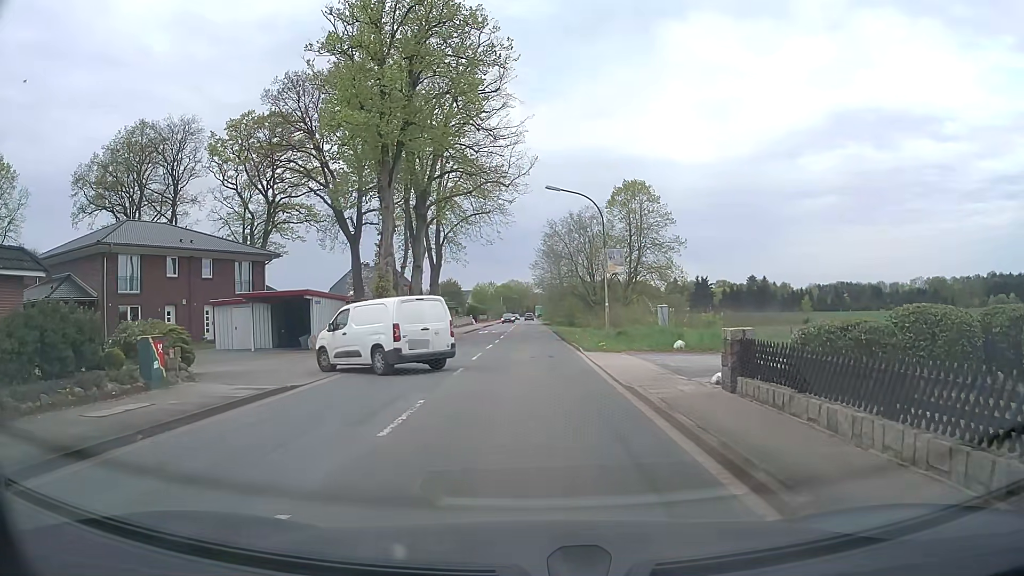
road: tertiary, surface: asphalt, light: Day
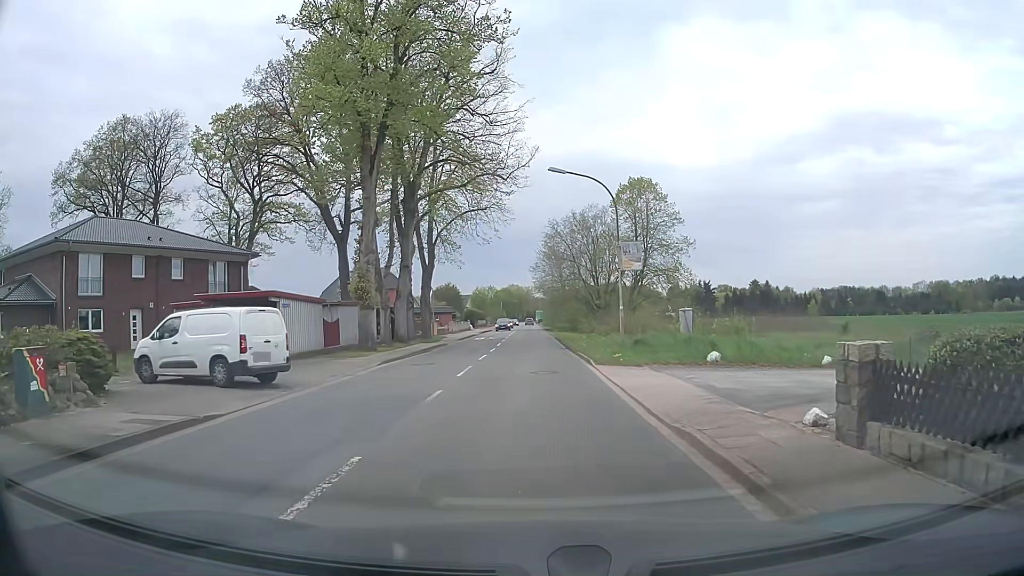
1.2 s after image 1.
(0.0, +4.1) m; 0°
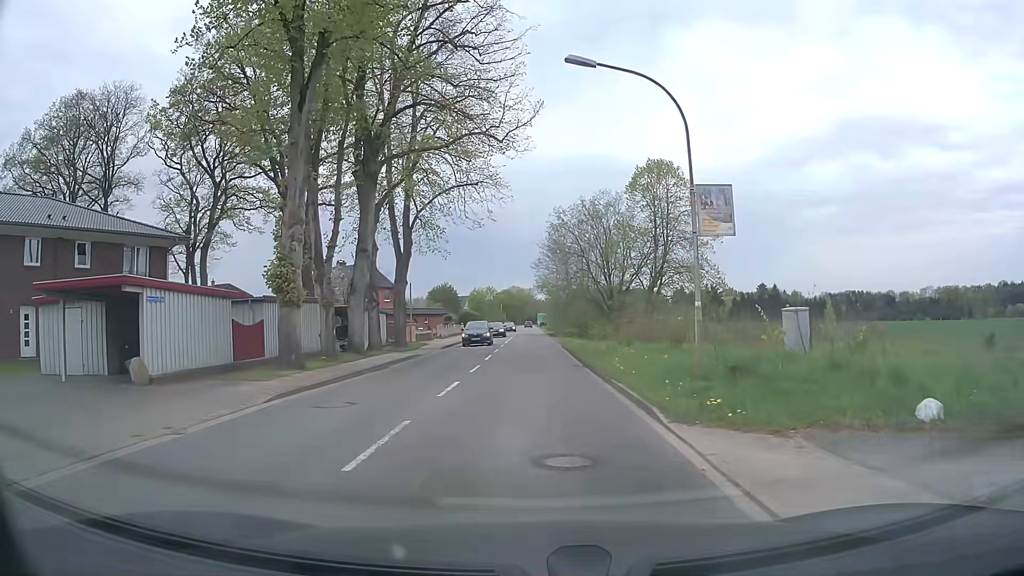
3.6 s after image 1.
(-0.1, +10.0) m; 0°
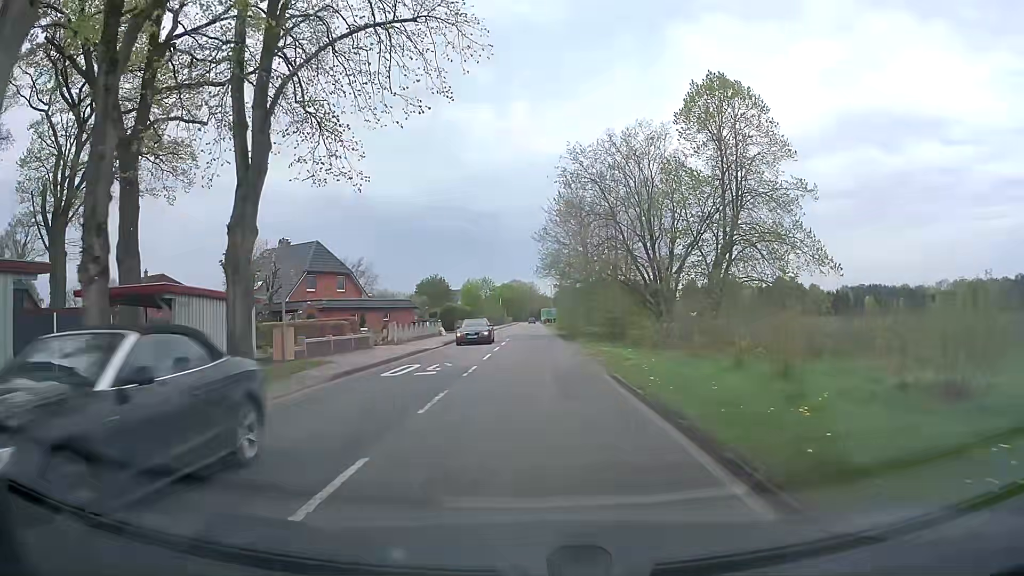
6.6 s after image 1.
(-0.1, +21.9) m; 0°
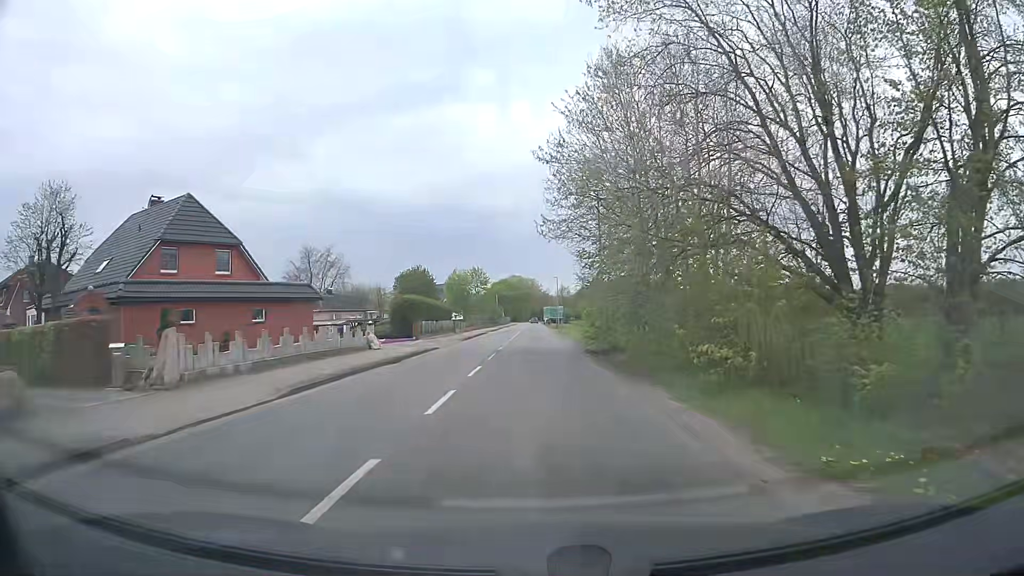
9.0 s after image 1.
(0.0, +25.1) m; +1°
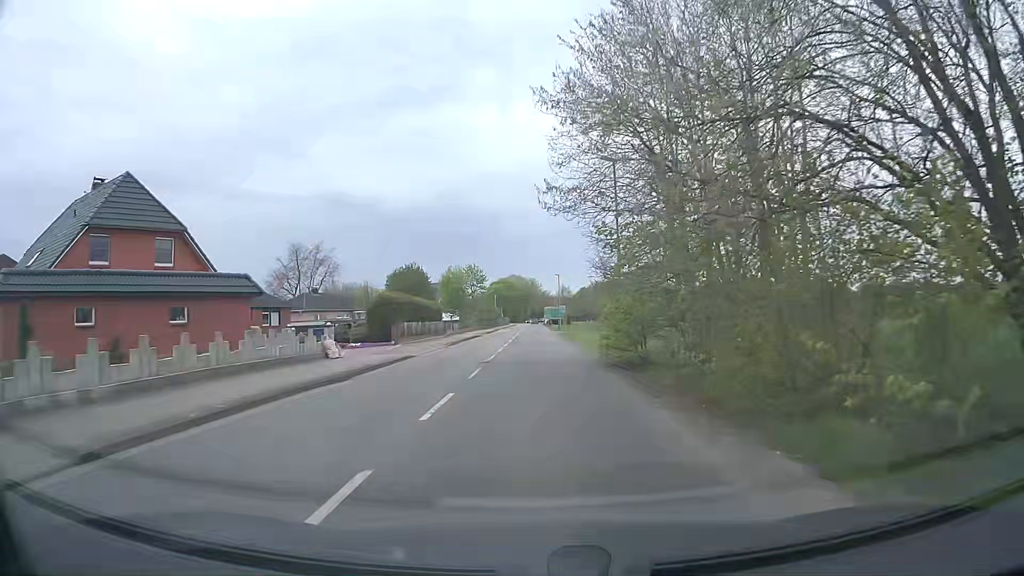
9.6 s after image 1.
(-0.1, +6.7) m; -1°
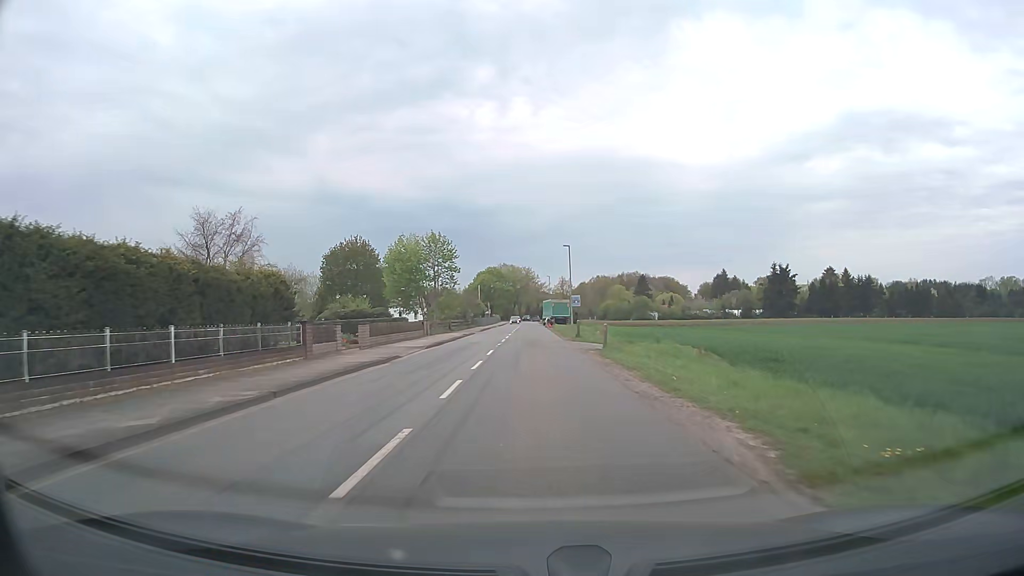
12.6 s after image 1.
(+0.4, +35.1) m; +1°
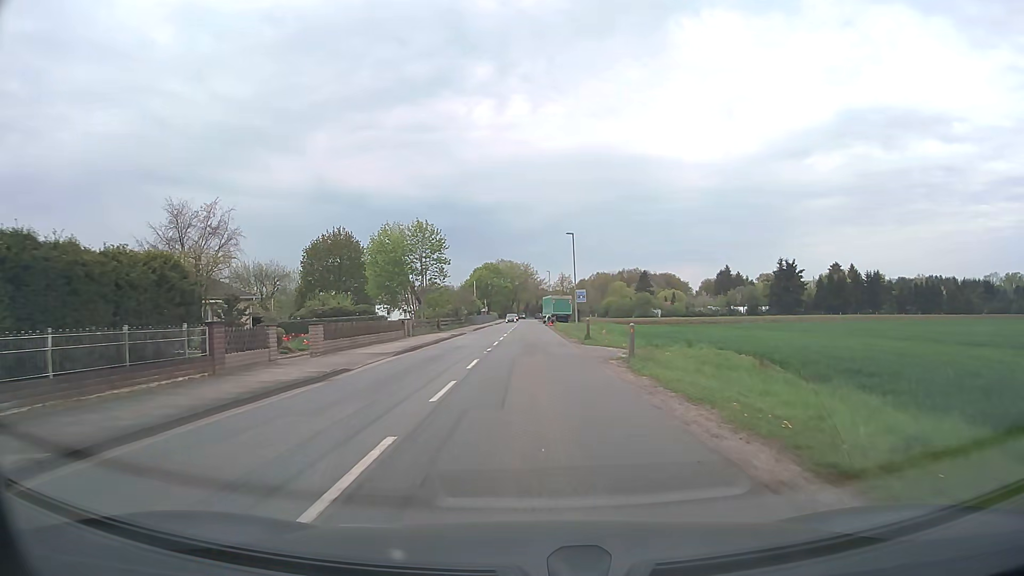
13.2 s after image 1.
(0.0, +6.9) m; 0°
(0, +10) (0, +20) (0, +30) (0, +40) (0, +50) (-1, +60) (-1, +70) (-1, +80) (-1, +90) (-1, +100) m
